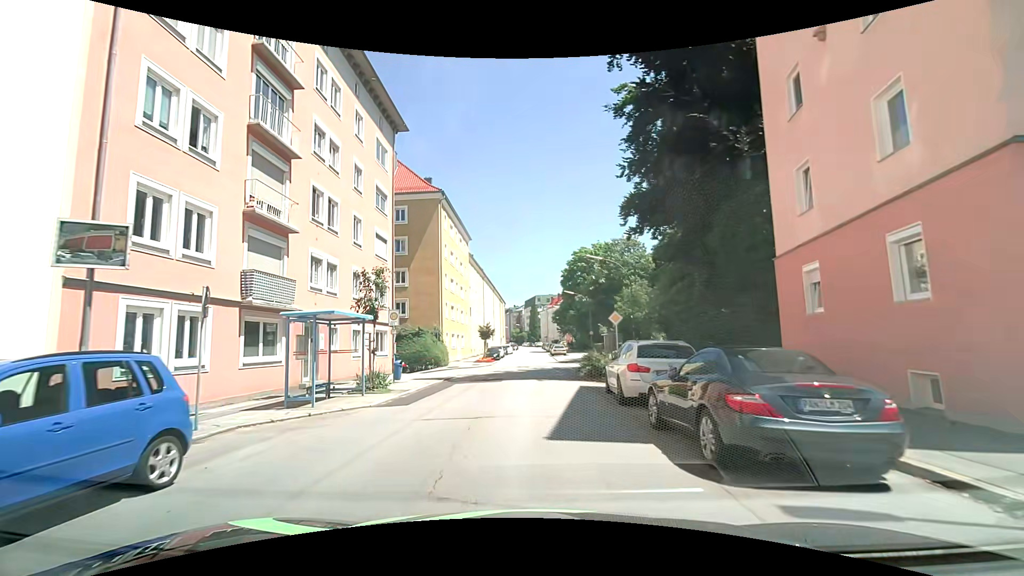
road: tertiary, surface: asphalt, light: Day
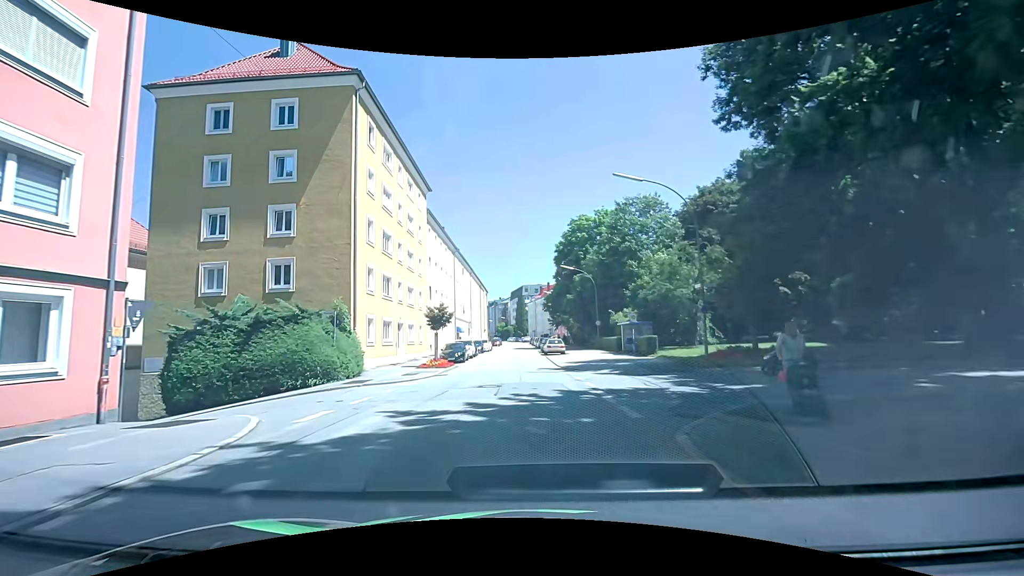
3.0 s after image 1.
(+0.2, +19.7) m; +1°
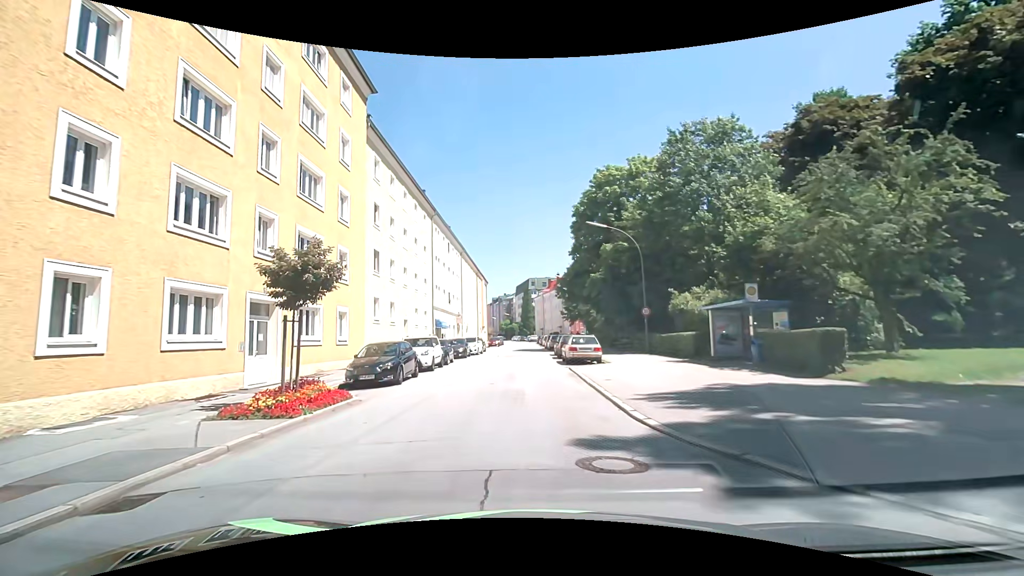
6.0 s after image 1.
(-0.1, +19.1) m; 0°
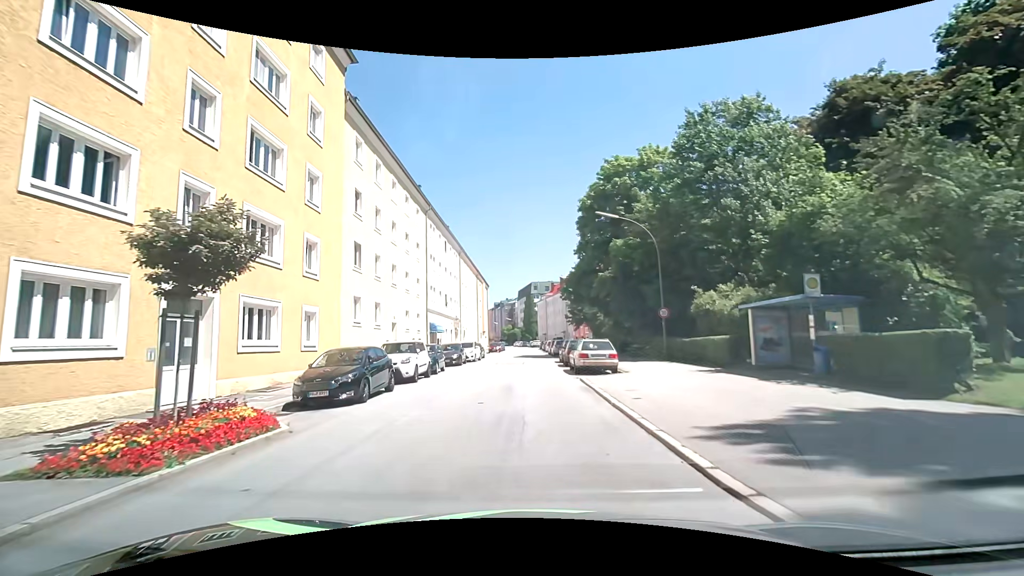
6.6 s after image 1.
(0.0, +3.8) m; 0°
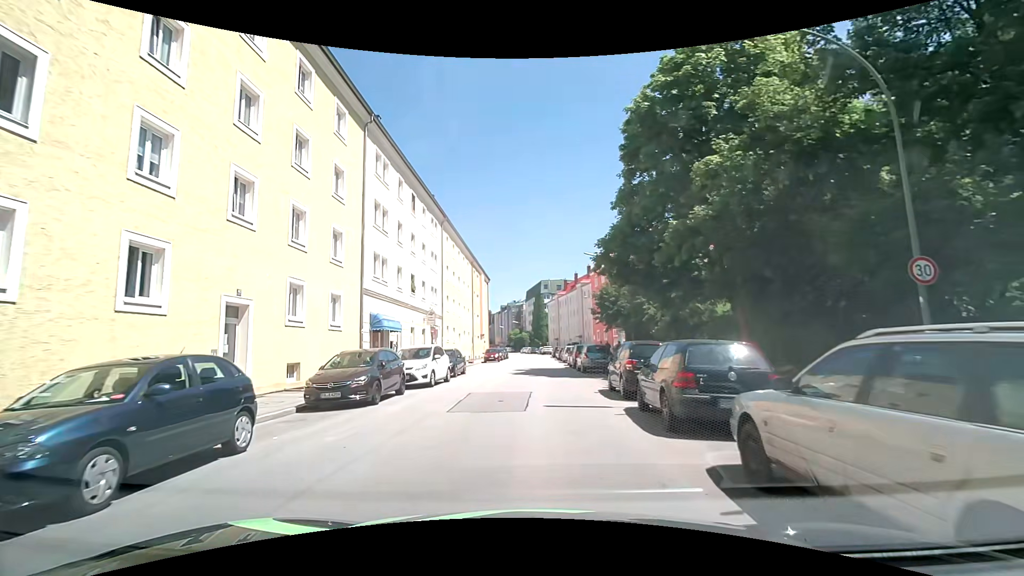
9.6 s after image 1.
(-0.4, +18.7) m; -2°
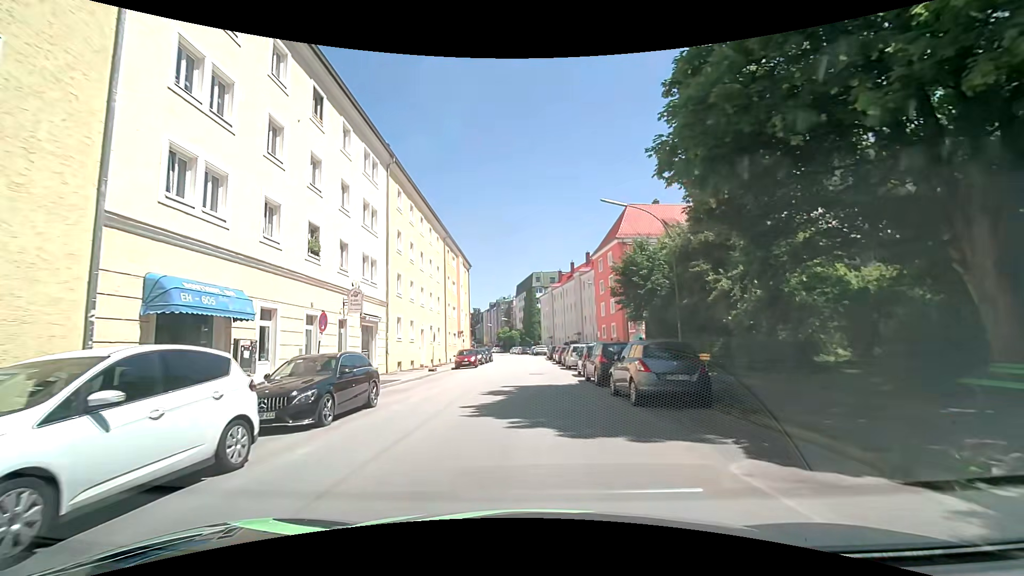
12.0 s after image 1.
(+0.1, +14.8) m; +1°
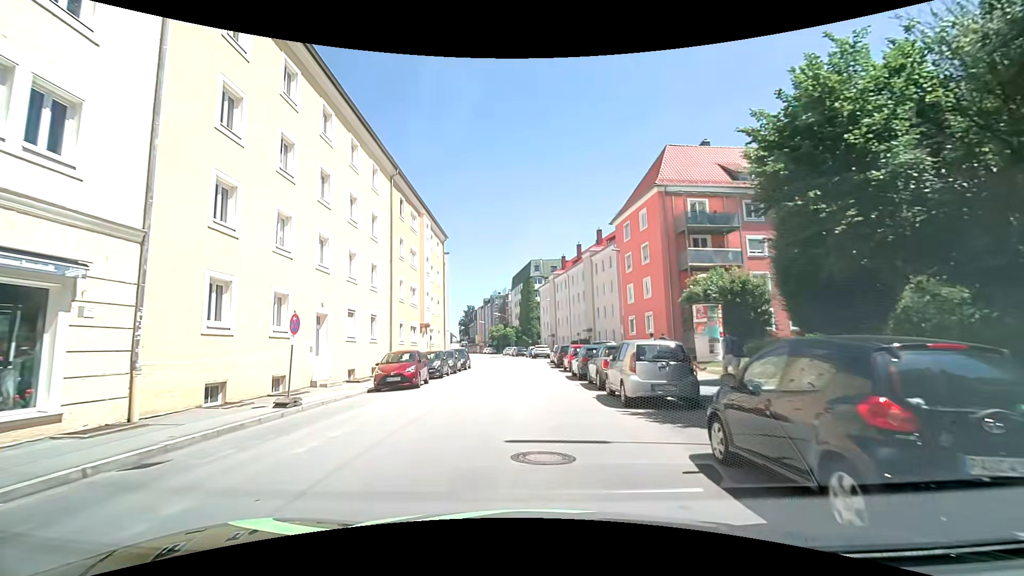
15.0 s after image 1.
(+0.1, +18.9) m; +1°
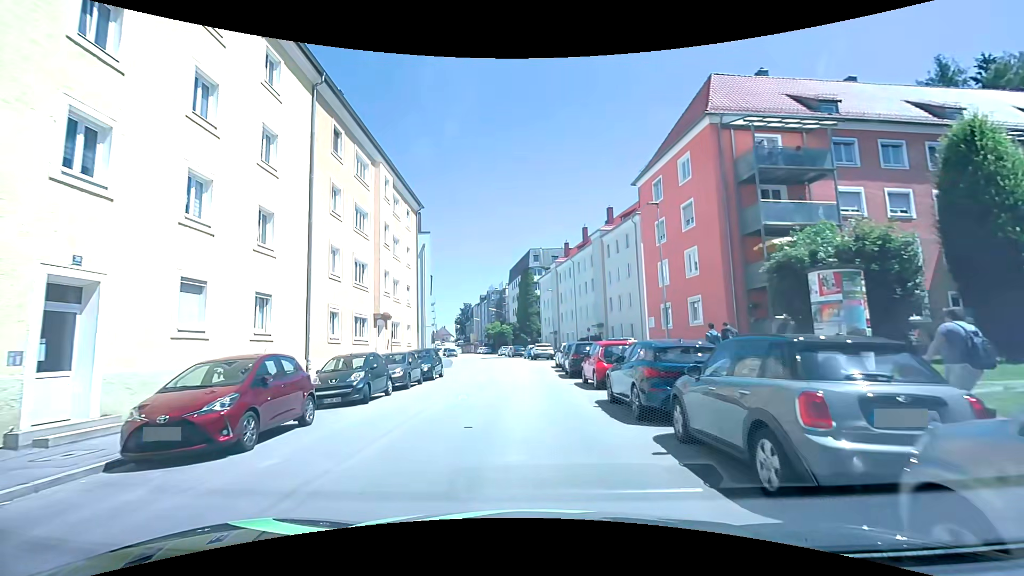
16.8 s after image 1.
(-0.1, +11.5) m; -1°
(0, +10) (0, +20) (0, +30) (-1, +40) (-2, +50) (-3, +60) (-5, +70) (-7, +80) (-9, +89) (-11, +99) m
